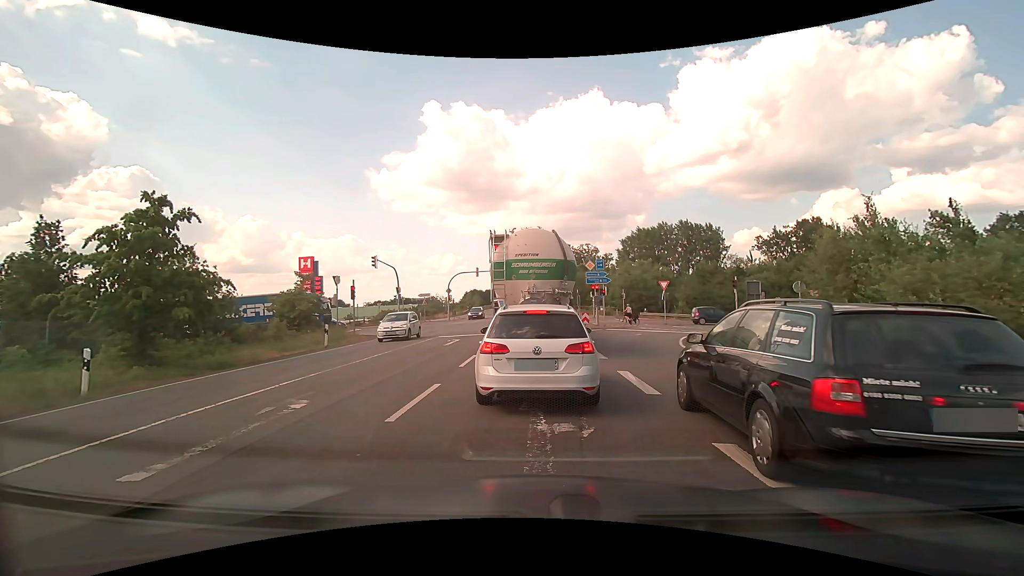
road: primary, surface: asphalt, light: Day
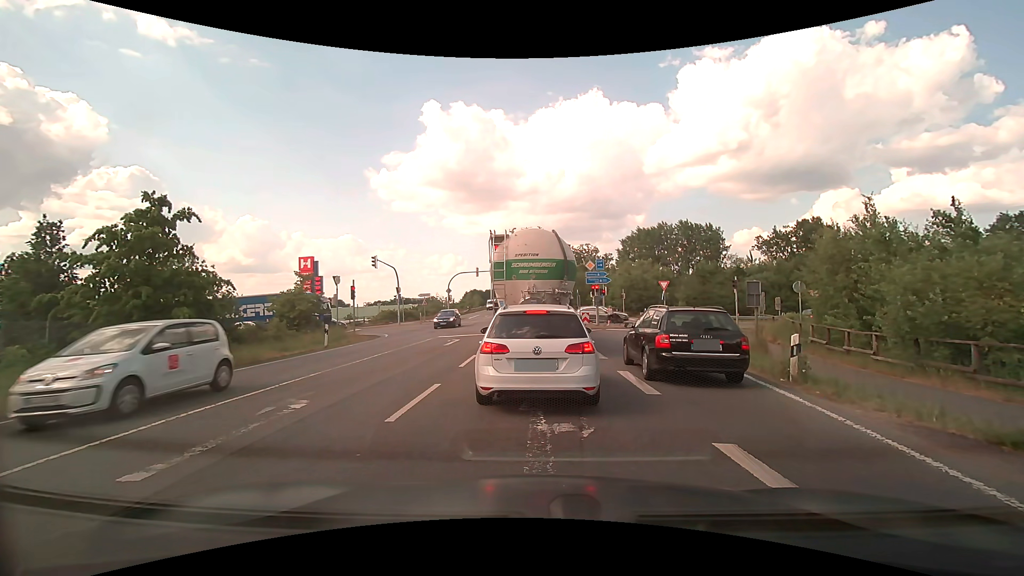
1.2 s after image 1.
(0.0, 0.0) m; 0°
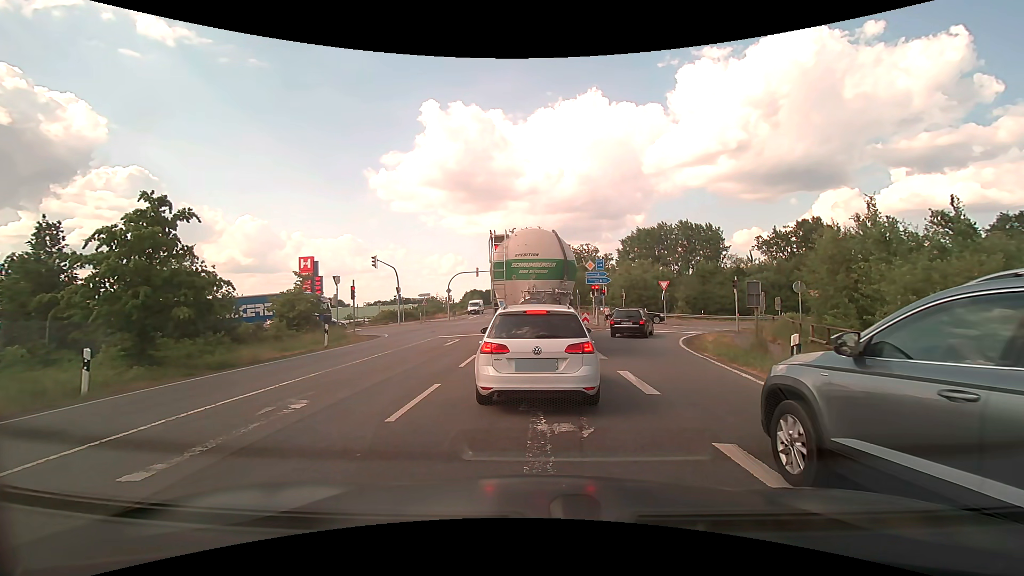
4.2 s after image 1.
(0.0, 0.0) m; 0°
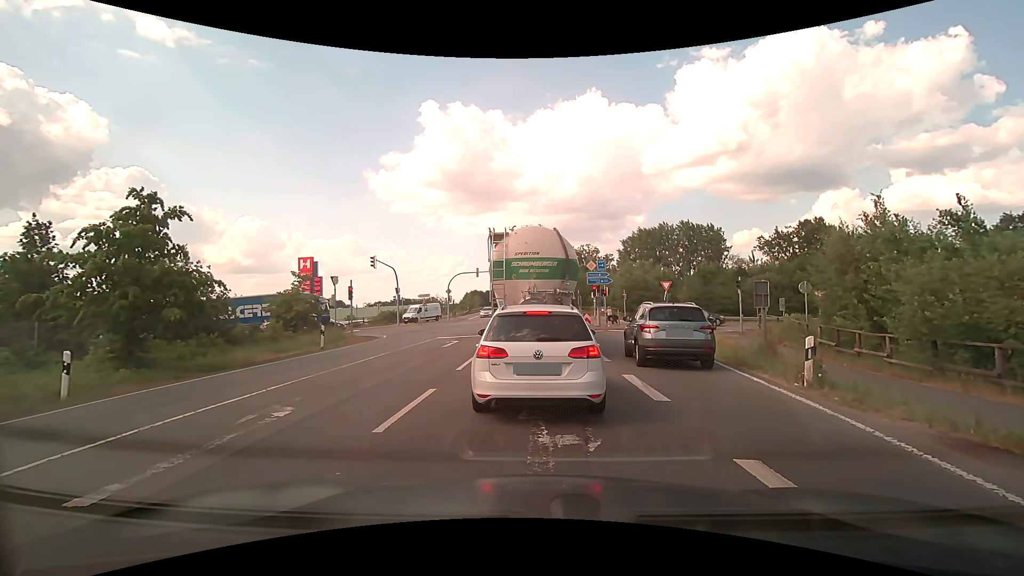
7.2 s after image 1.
(0.0, +0.4) m; 0°
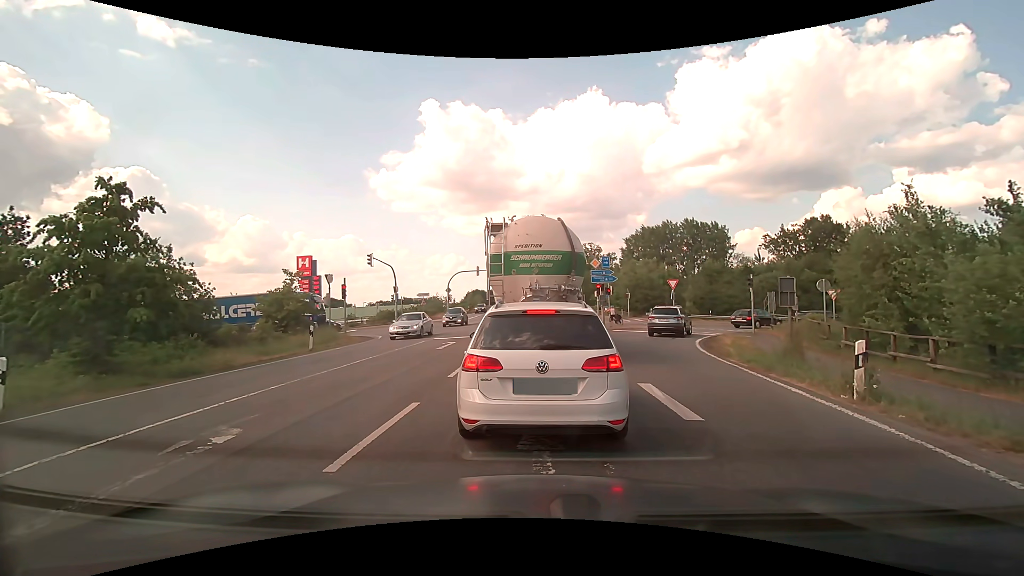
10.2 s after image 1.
(0.0, +1.4) m; 0°
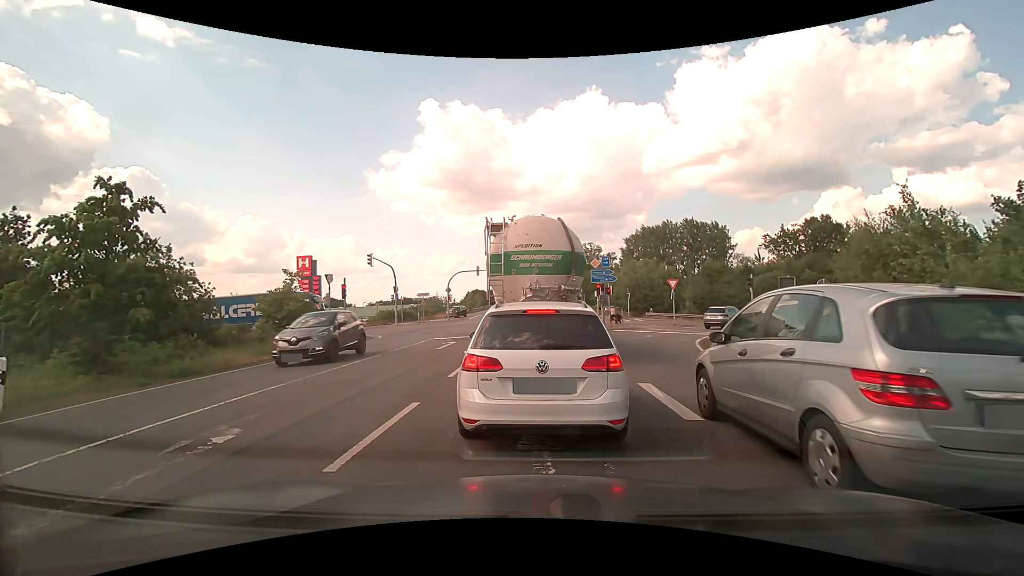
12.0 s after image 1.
(0.0, 0.0) m; 0°
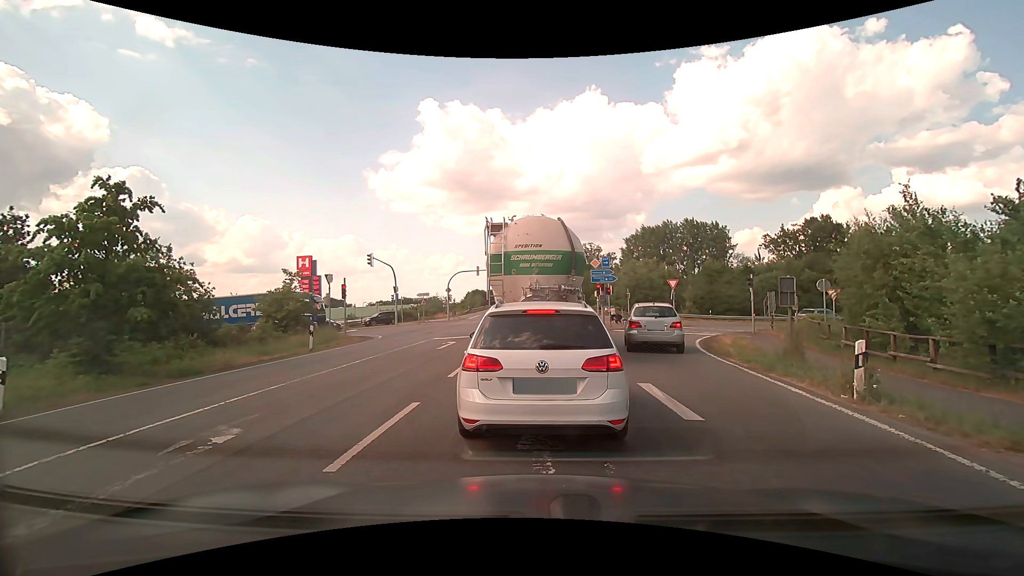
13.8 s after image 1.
(0.0, 0.0) m; 0°
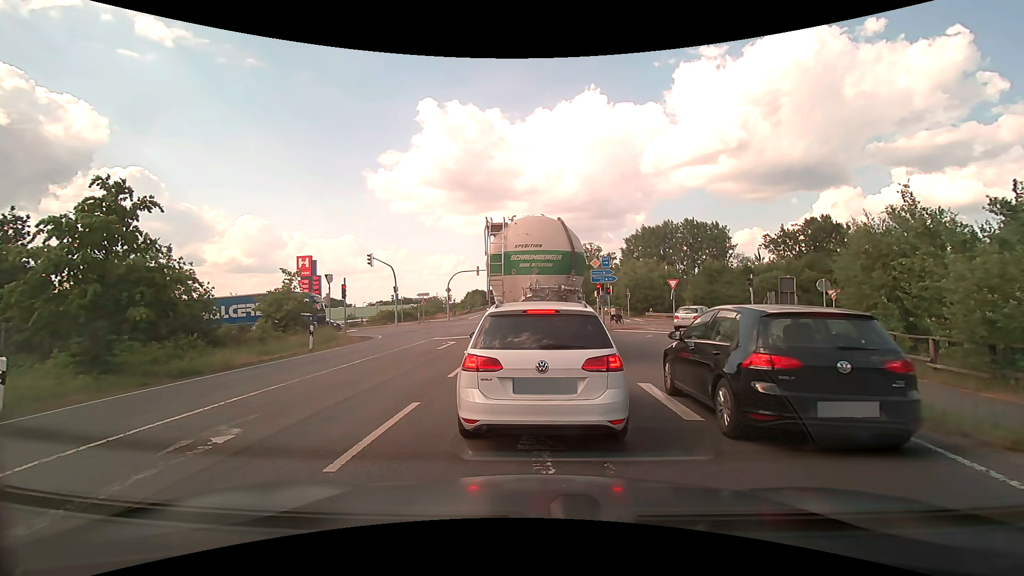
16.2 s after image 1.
(0.0, 0.0) m; 0°
(0, +10) (0, +20) (0, +30) (-1, +40) (-1, +50) (-1, +60) (-1, +70) (-1, +80) (-1, +90) (-2, +100) m
